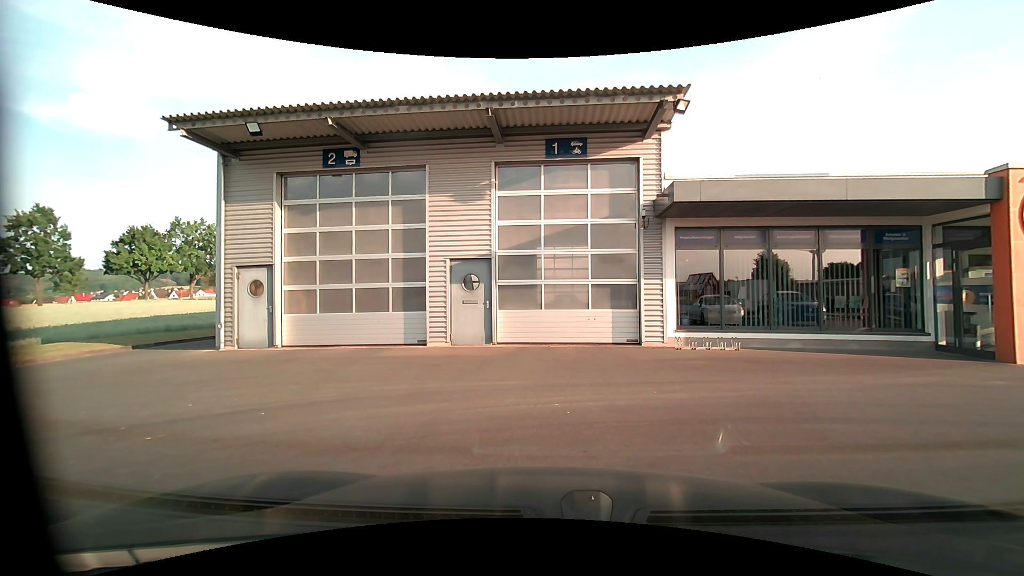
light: Day
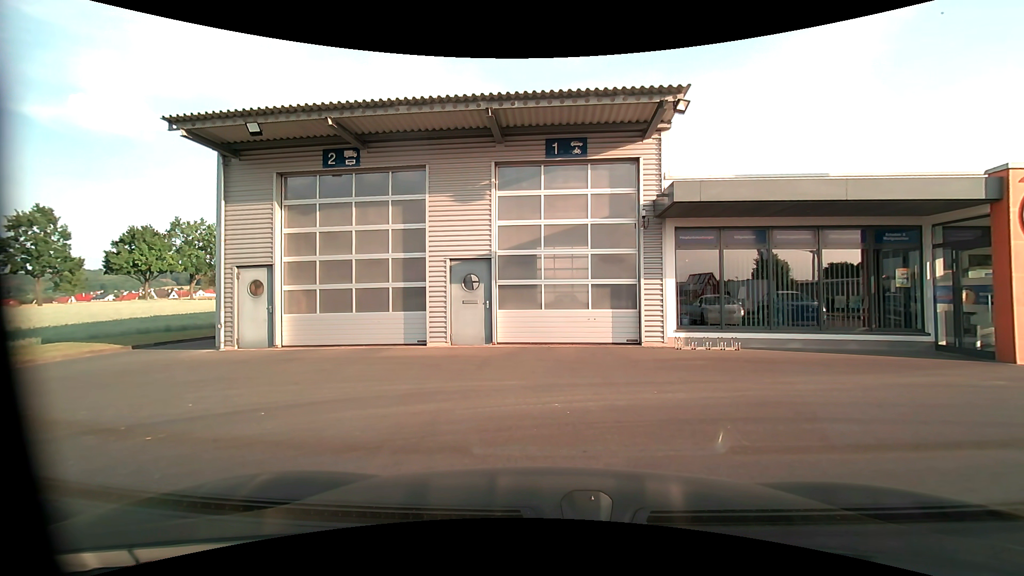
(0.0, 0.0) m; 0°
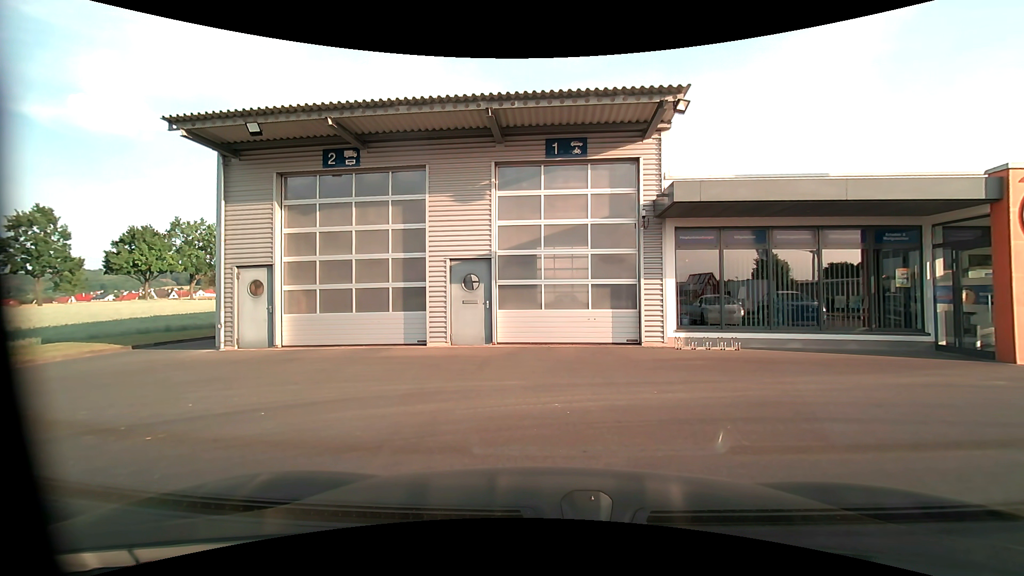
(0.0, 0.0) m; 0°
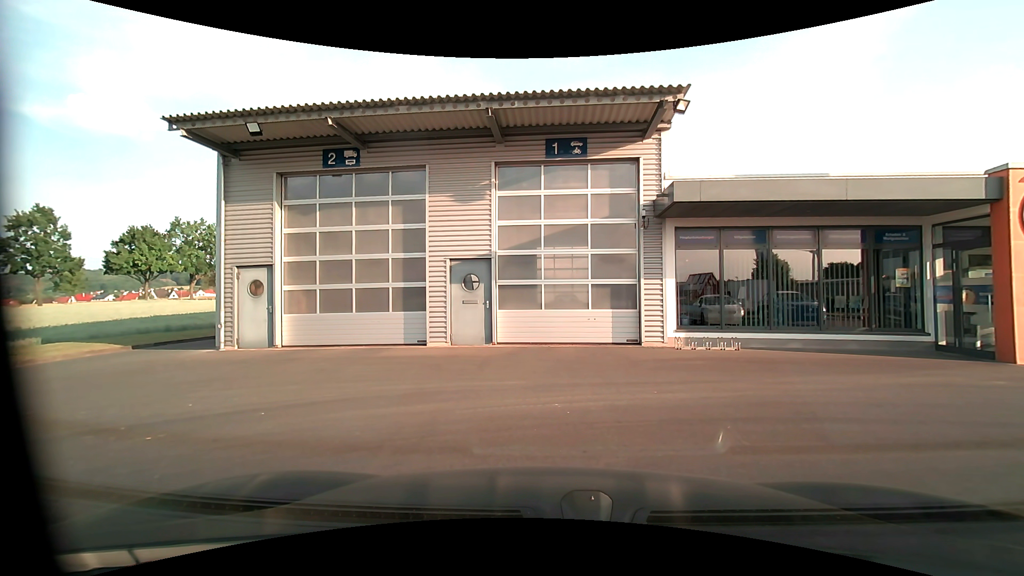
(0.0, 0.0) m; 0°
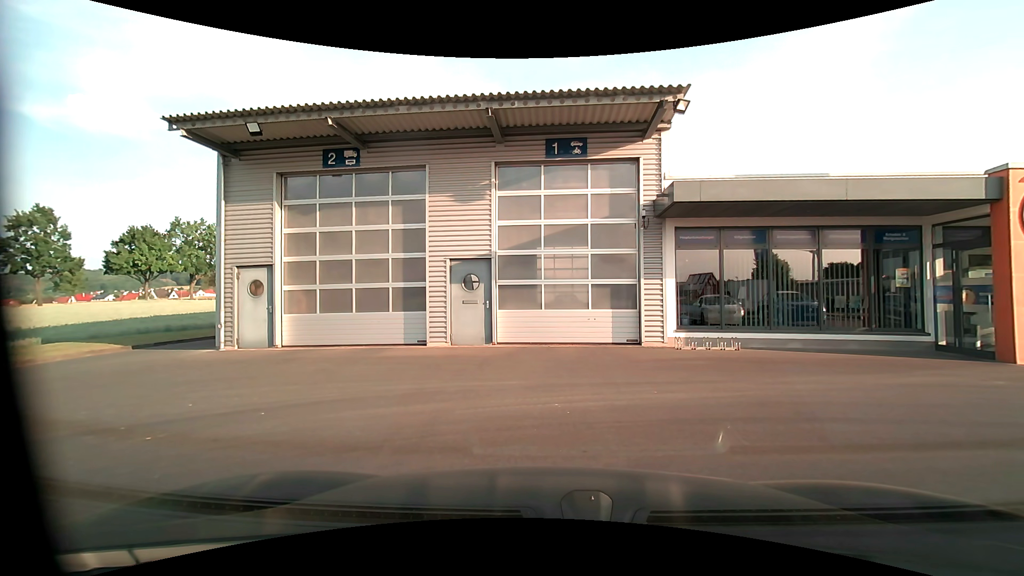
(0.0, 0.0) m; 0°
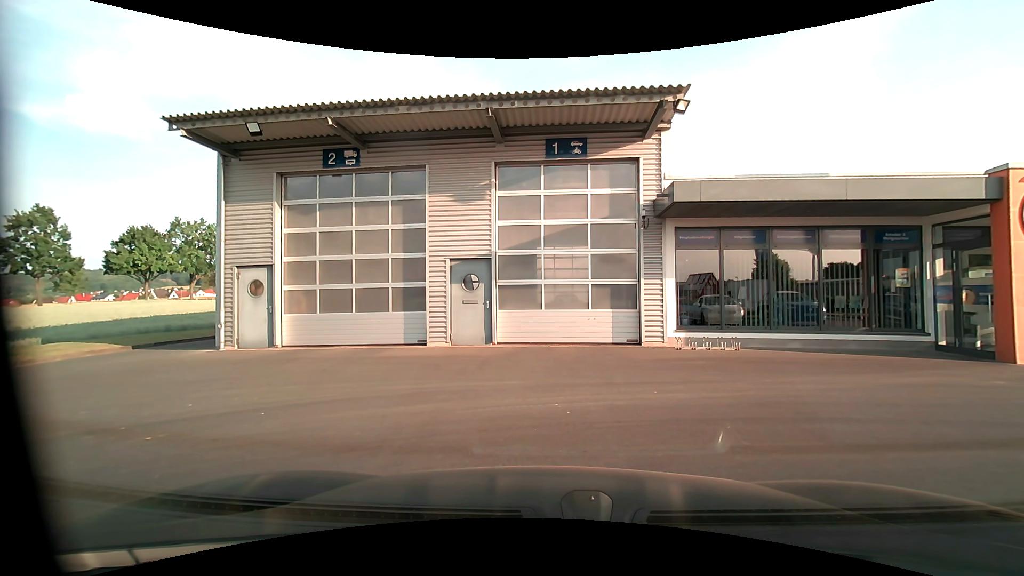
(0.0, 0.0) m; 0°
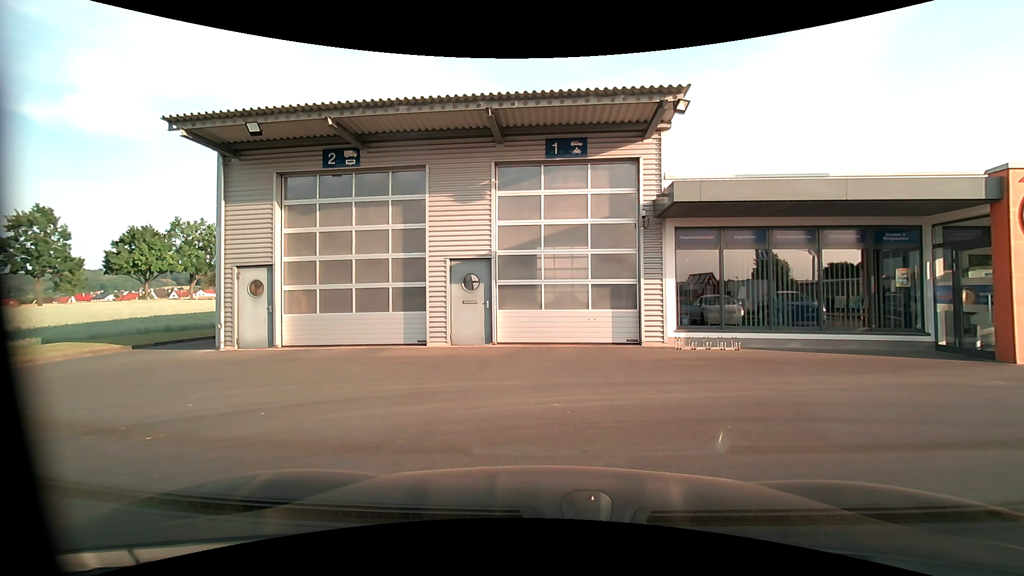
(0.0, 0.0) m; 0°
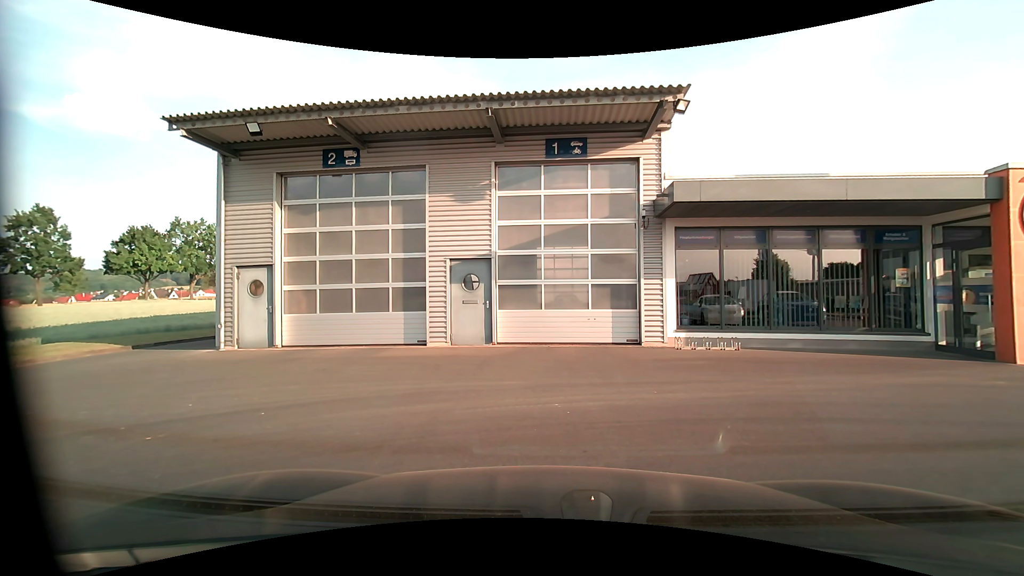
(0.0, 0.0) m; 0°
